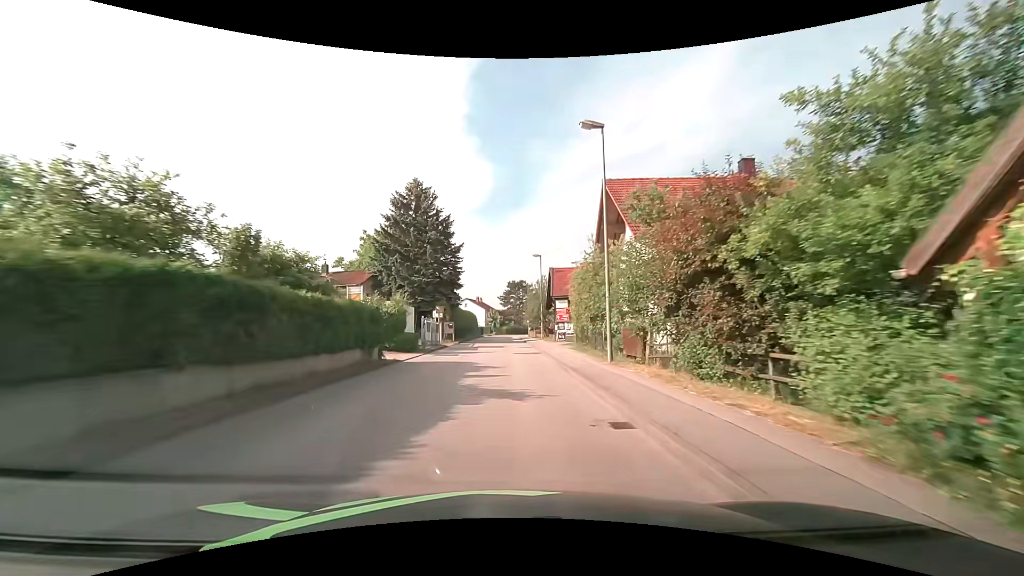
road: unclassified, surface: asphalt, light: Day
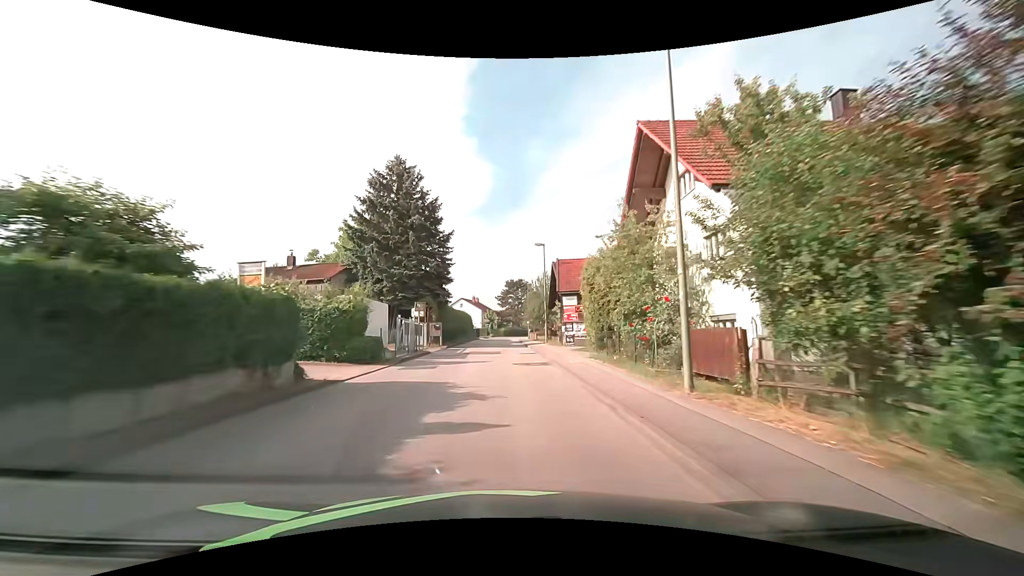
(0.0, +7.1) m; 0°
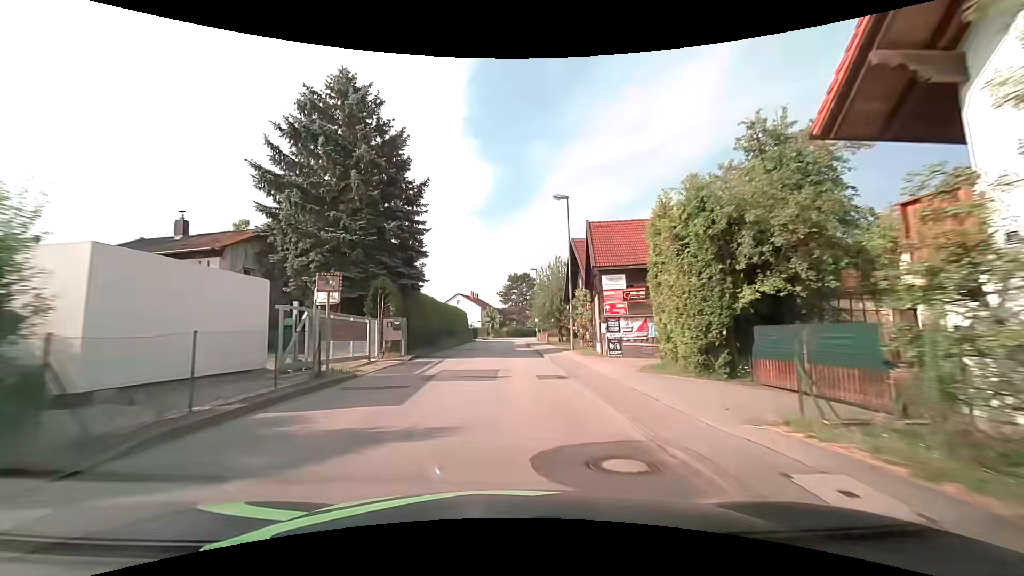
(+0.1, +14.5) m; 0°
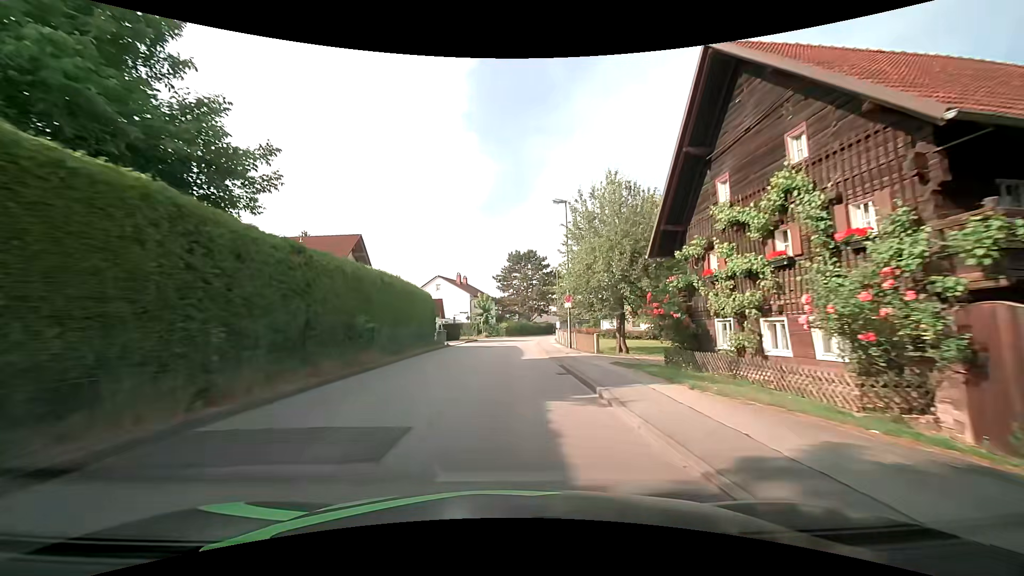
(+0.1, +29.2) m; +1°
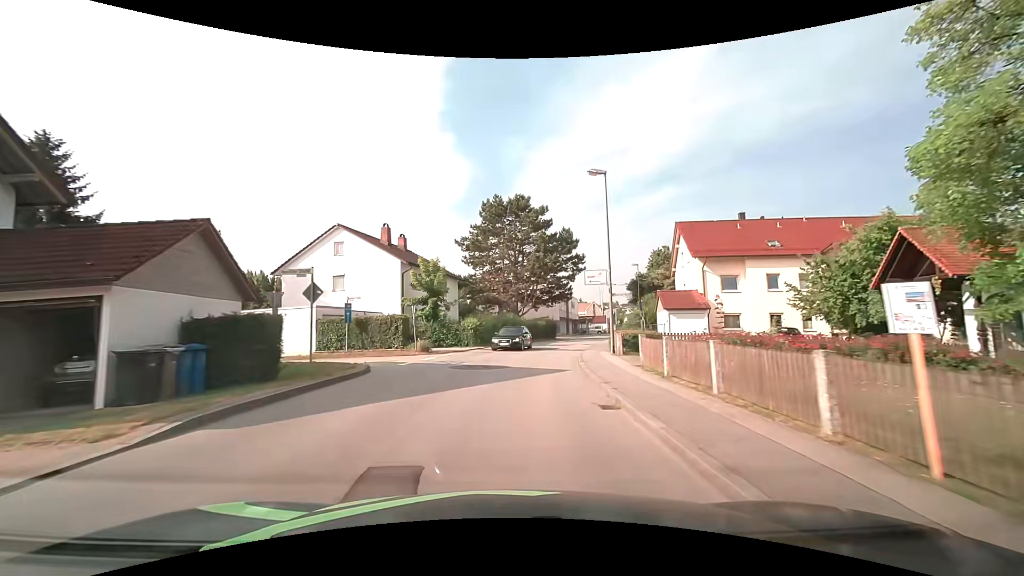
(+0.1, +36.5) m; +2°
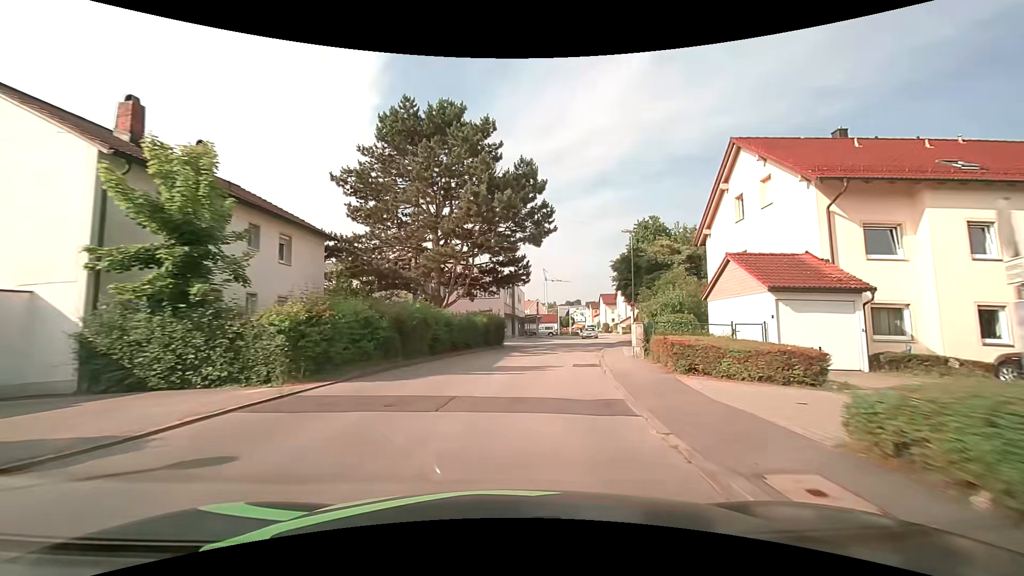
(+1.0, +21.4) m; +7°
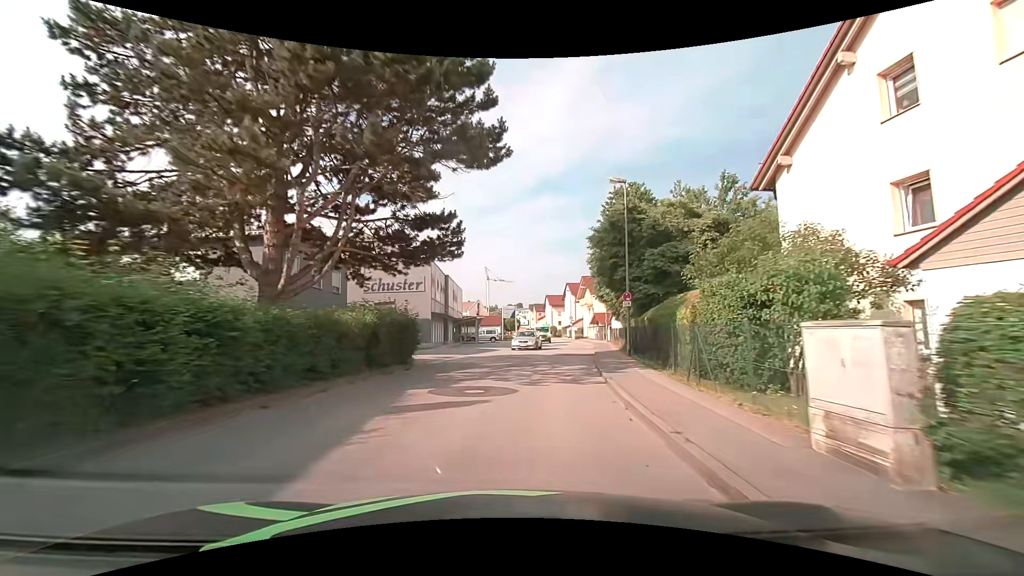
(+0.9, +14.0) m; +7°
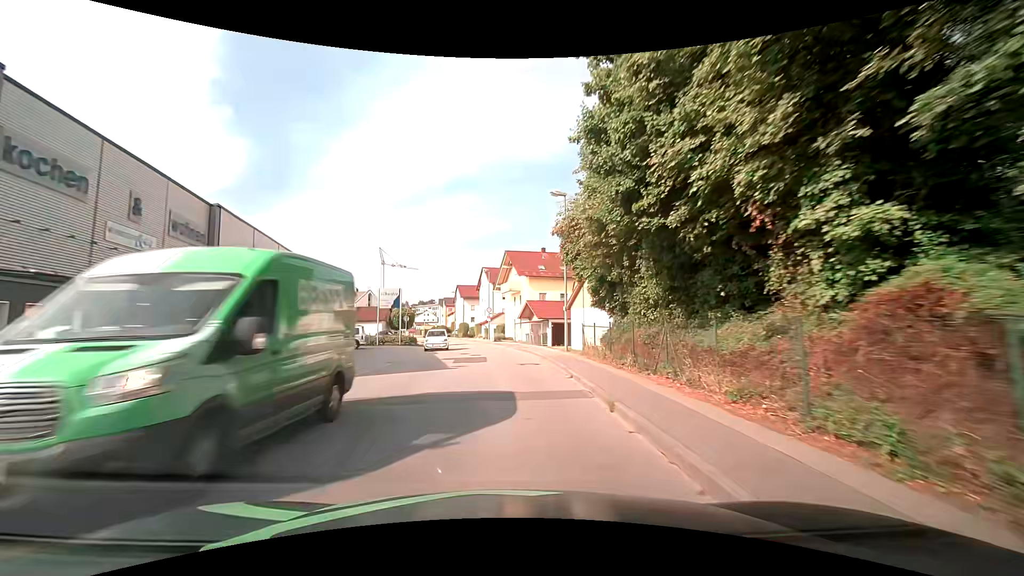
(+2.9, +27.5) m; +10°
(0, +10) (0, +20) (-1, +30) (-2, +40) (-3, +50) (-5, +60) (-7, +69) (-9, +79) (-12, +89) (-14, +99) m
